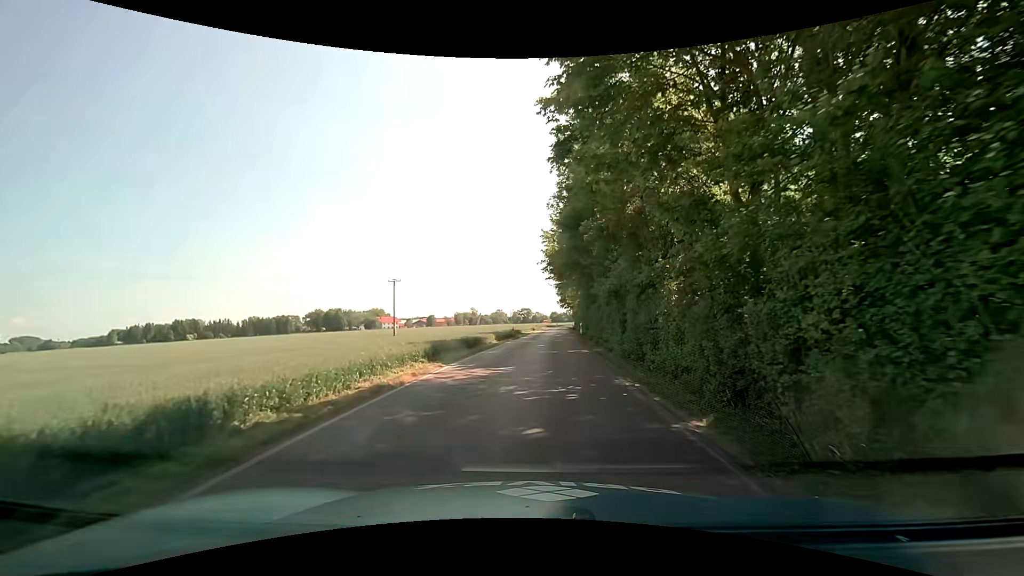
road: unclassified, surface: asphalt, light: Day
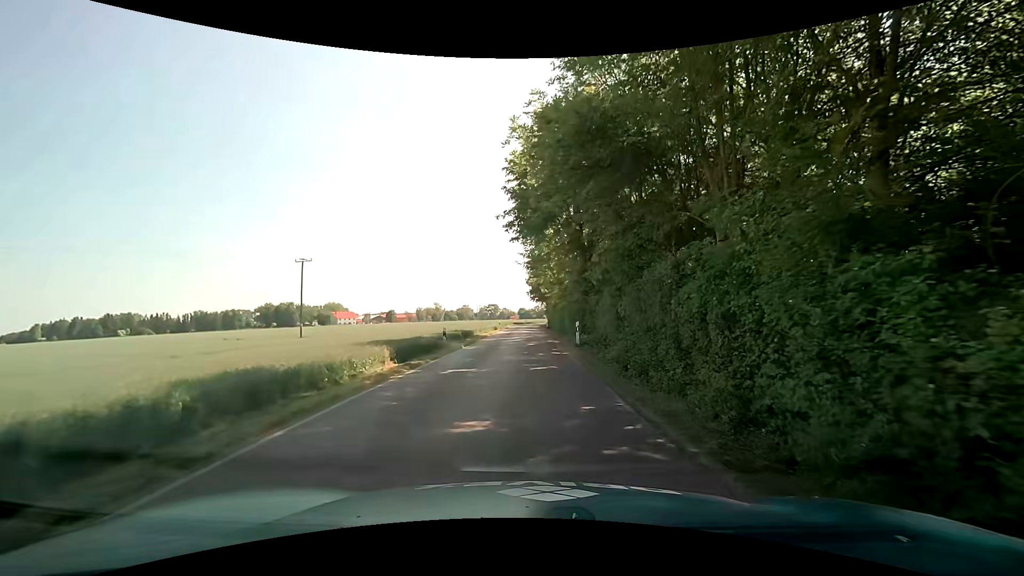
(+0.7, +21.6) m; +3°
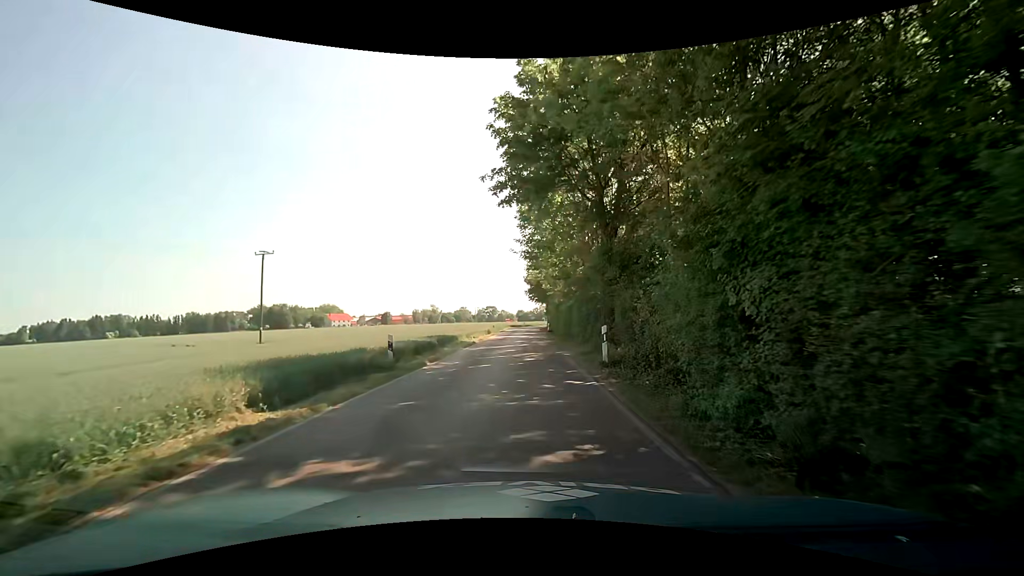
(+0.1, +8.4) m; +1°
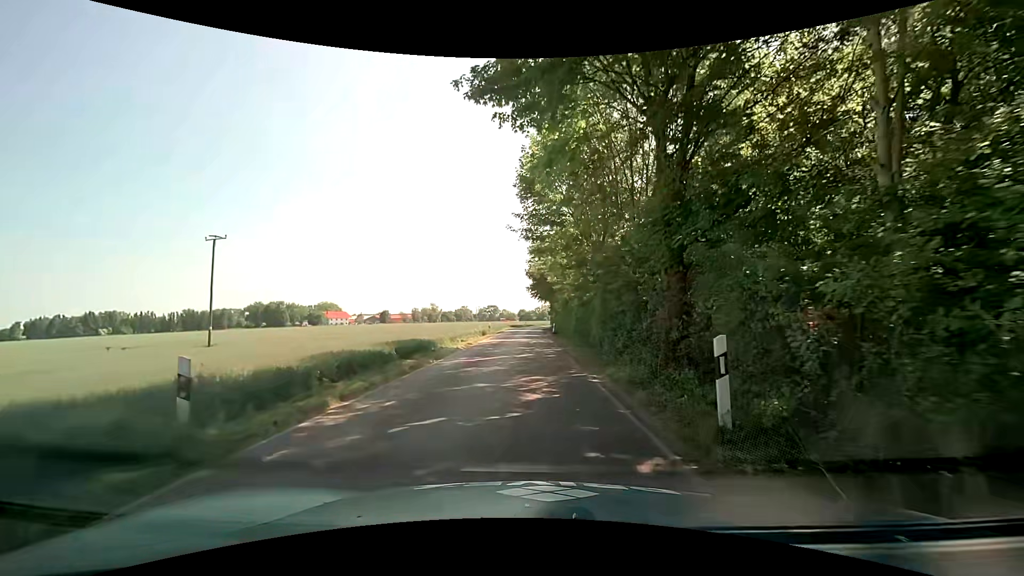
(-0.1, +8.3) m; 0°
(0, +10) (0, +20) (0, +30) (0, +40) (0, +50) (0, +60) (0, +70) (0, +80) (+1, +90) (+2, +100) m
